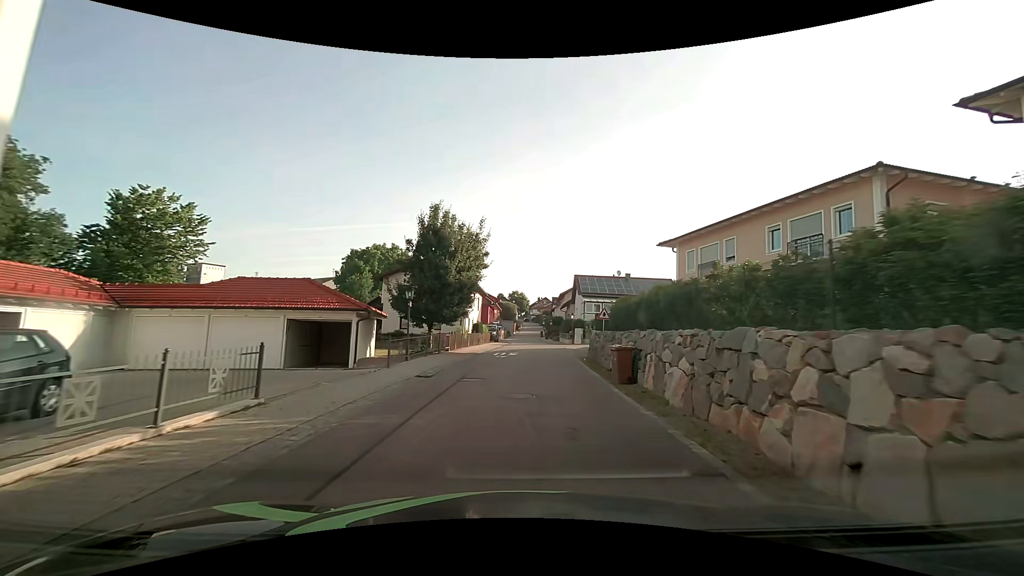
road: tertiary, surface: asphalt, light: Day
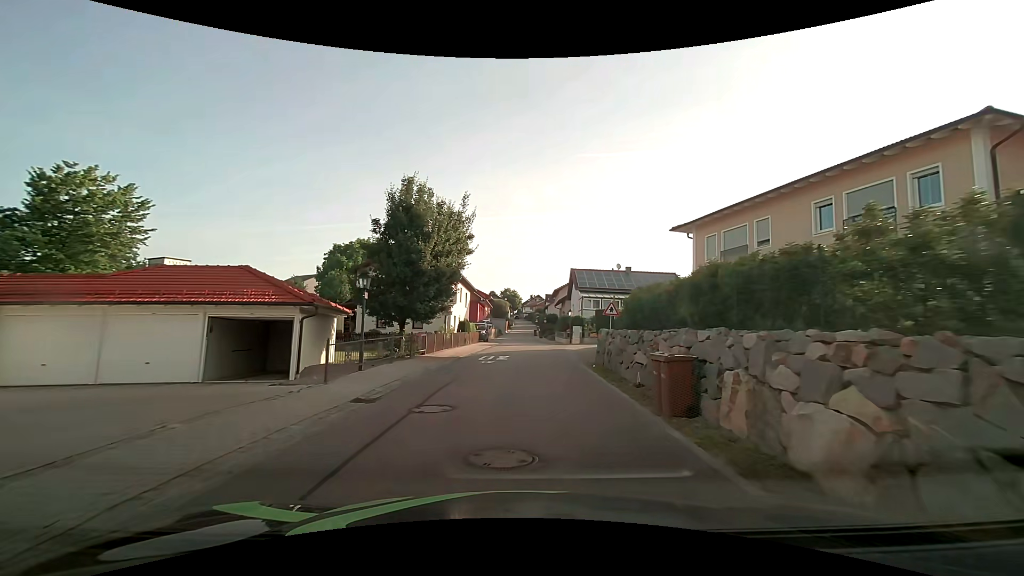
(0.0, +4.8) m; +1°
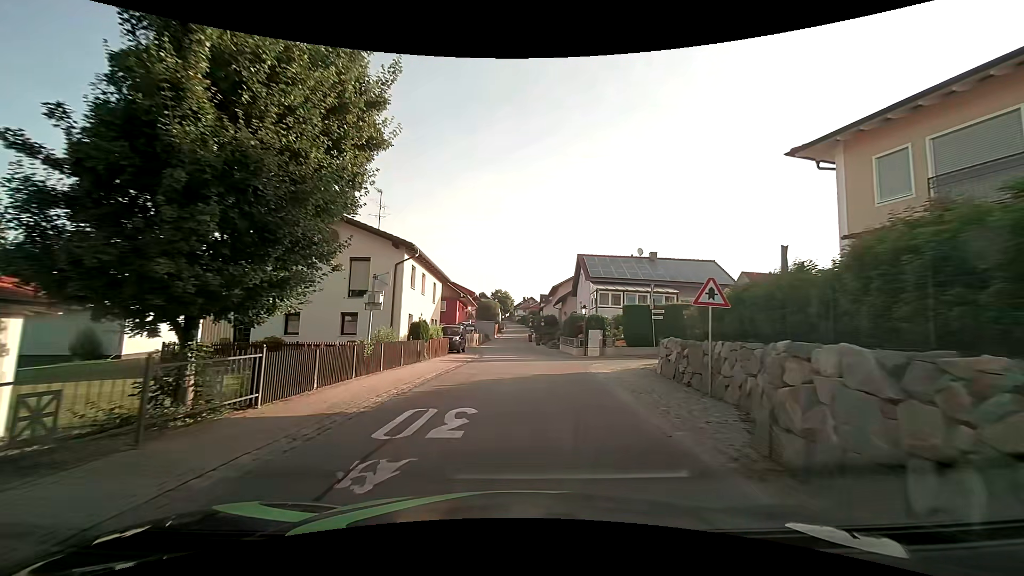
(+0.3, +14.0) m; +1°
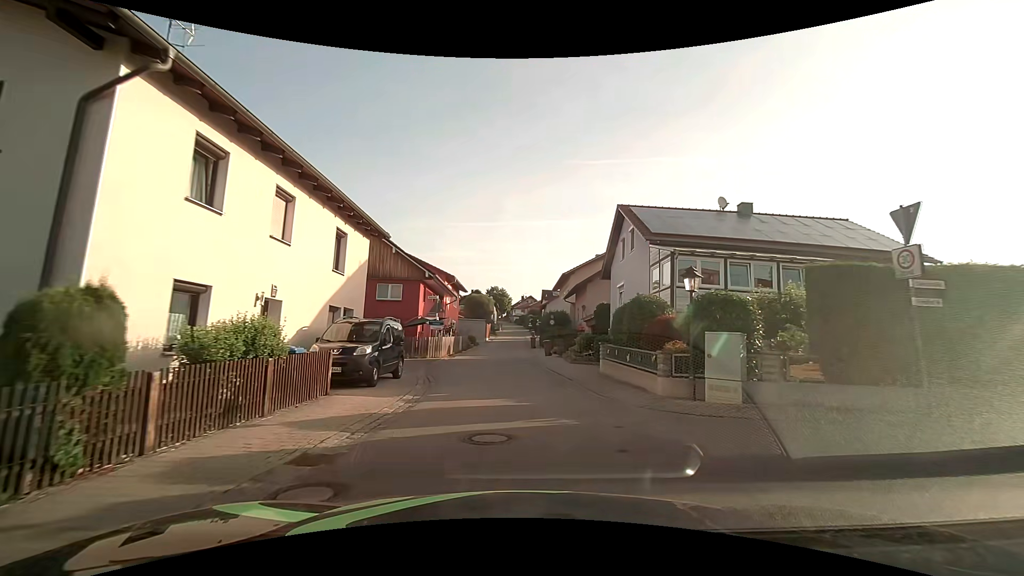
(0.0, +18.0) m; 0°
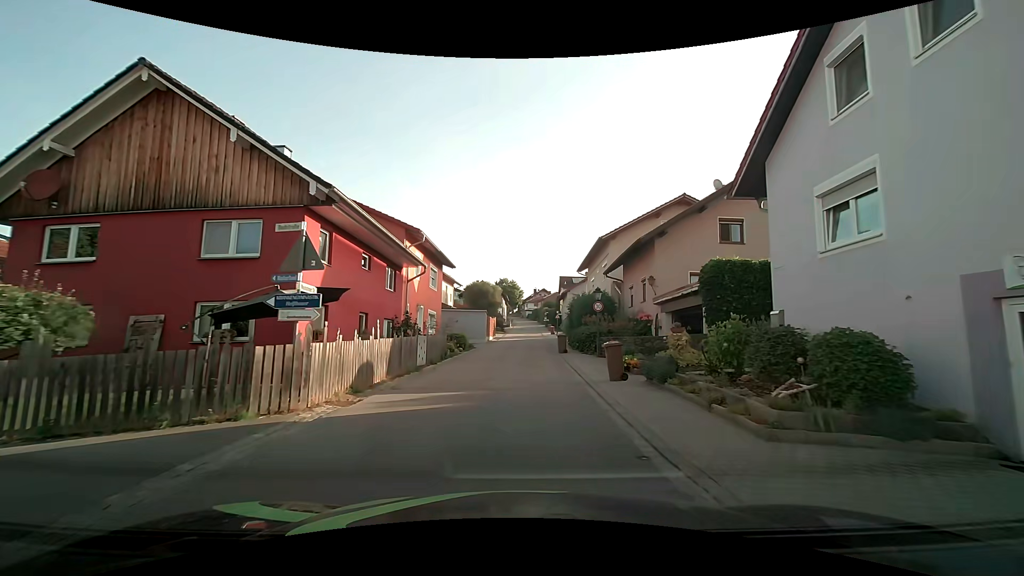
(-0.2, +18.0) m; -1°
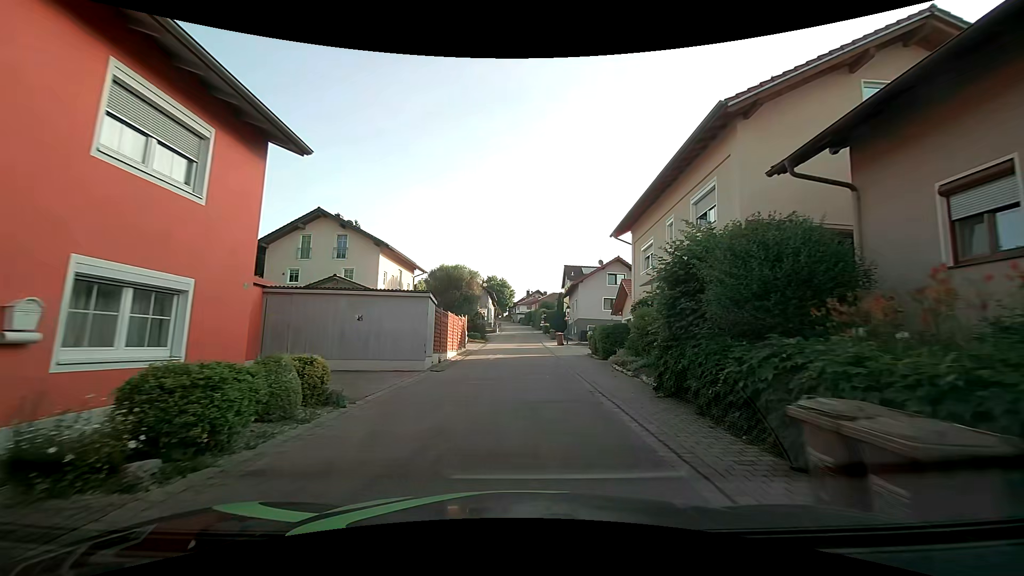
(+0.3, +22.7) m; +1°
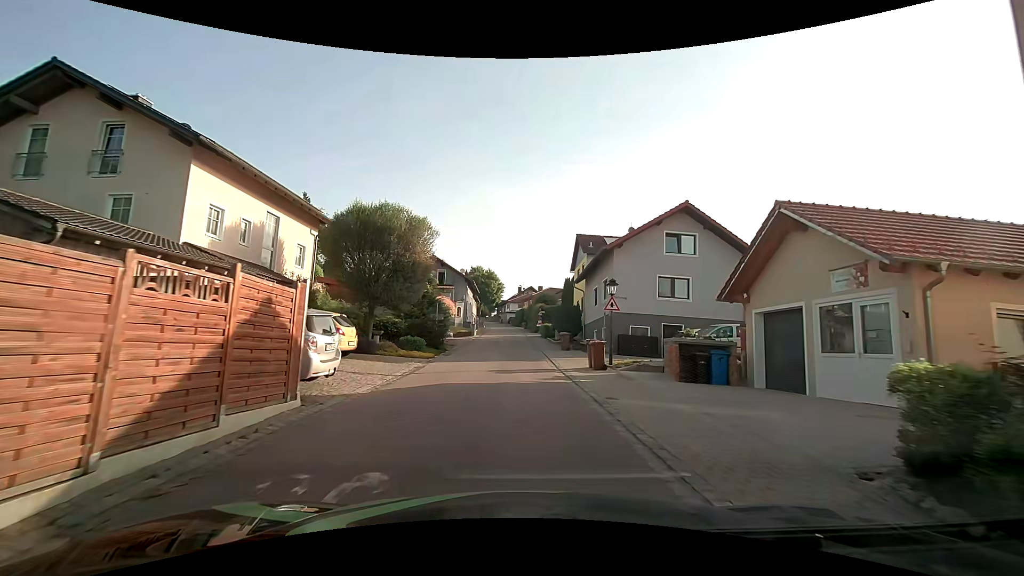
(+0.2, +22.3) m; +2°
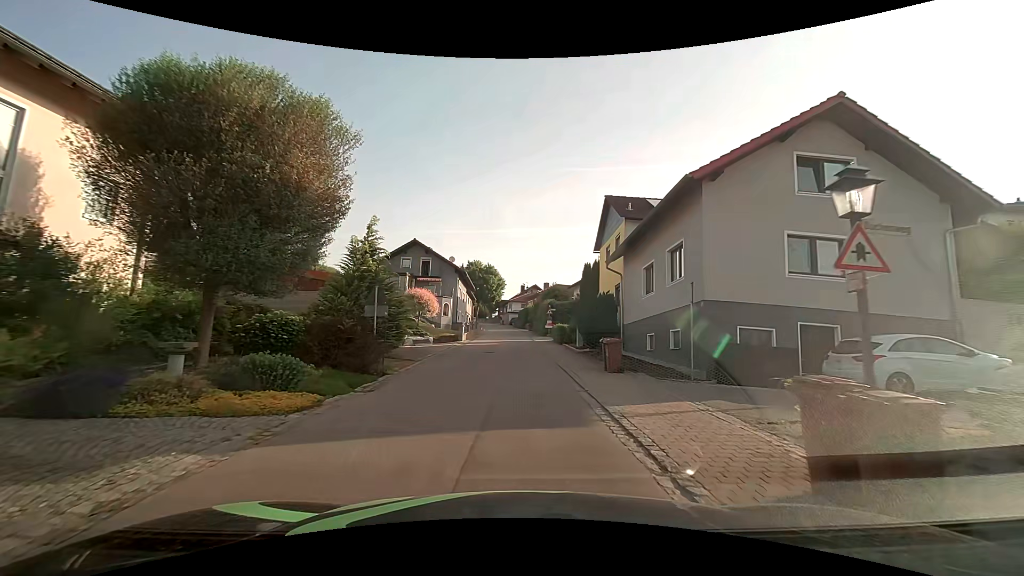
(-0.3, +12.8) m; -1°
(0, +10) (0, +20) (0, +30) (0, +40) (0, +50) (-1, +60) (-1, +70) (-2, +80) (-4, +90) (-6, +100) m
